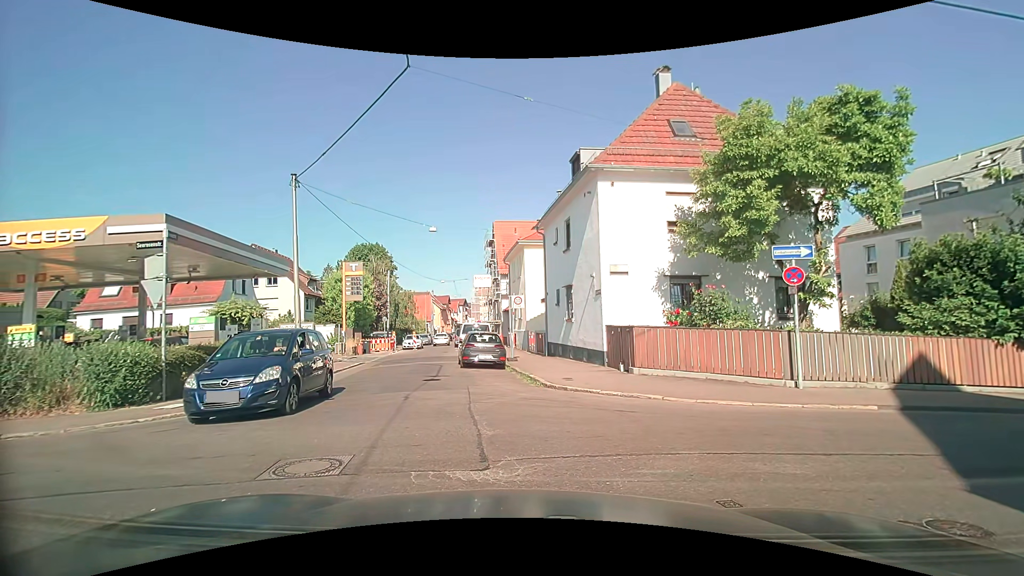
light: Day
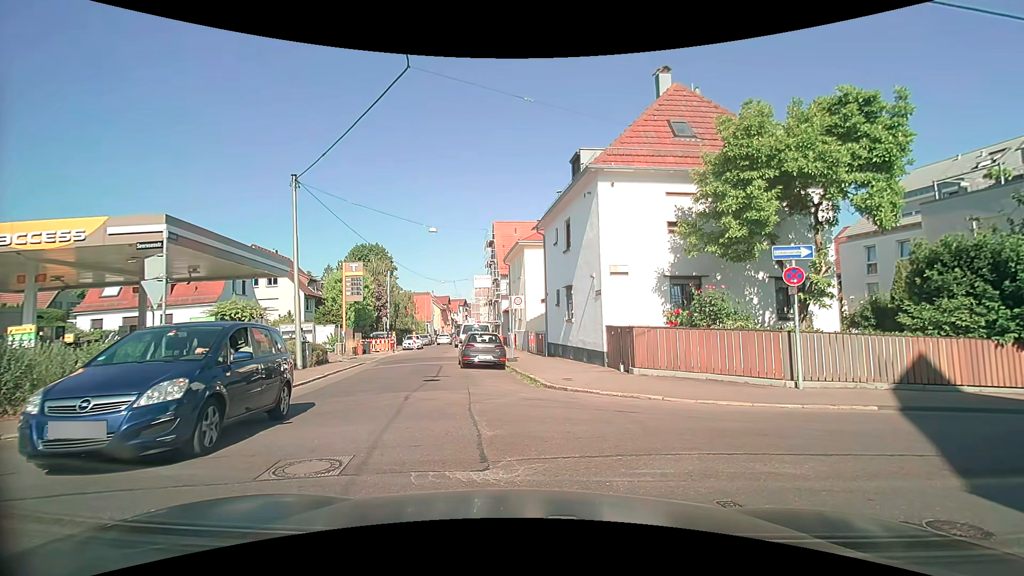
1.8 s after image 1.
(0.0, +0.1) m; 0°
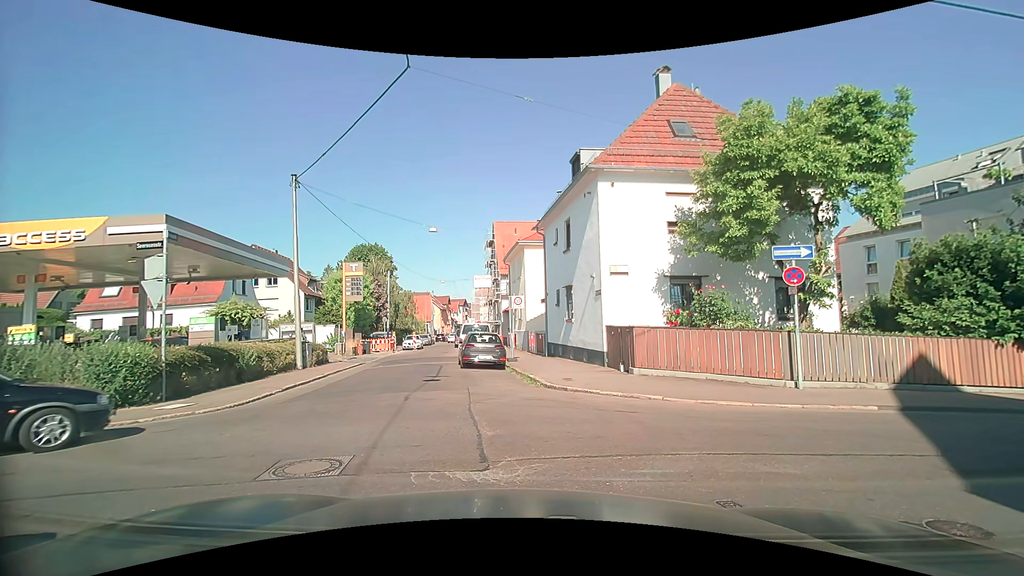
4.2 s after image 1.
(0.0, 0.0) m; 0°
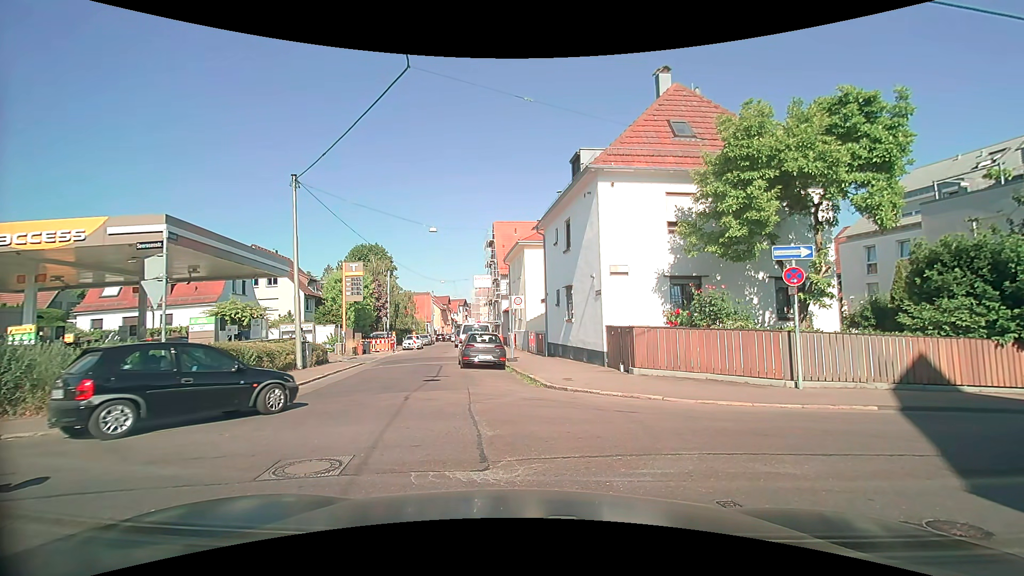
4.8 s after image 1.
(0.0, 0.0) m; 0°
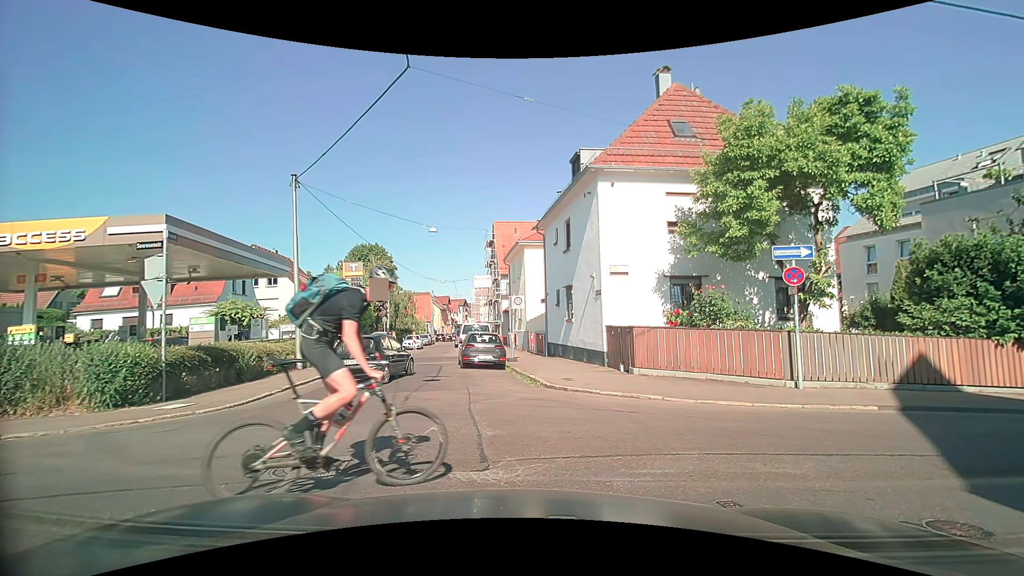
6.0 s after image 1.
(0.0, 0.0) m; 0°
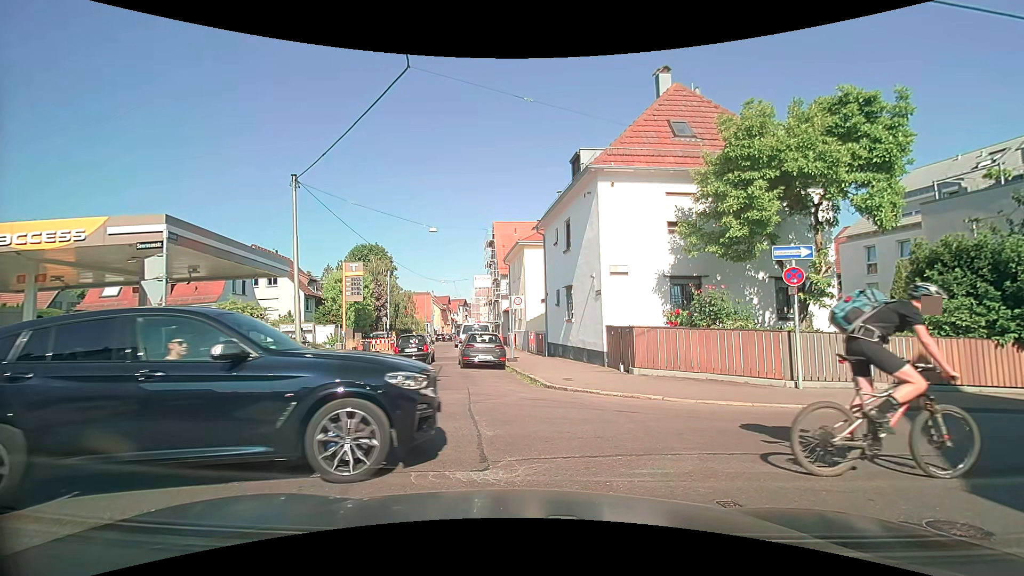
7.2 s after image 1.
(0.0, 0.0) m; 0°
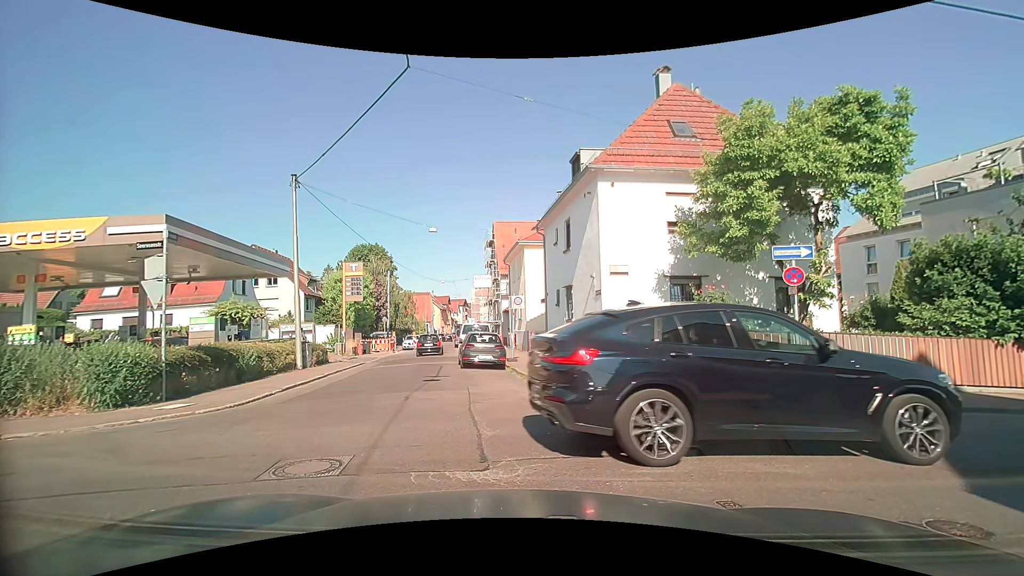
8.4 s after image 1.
(0.0, 0.0) m; 0°
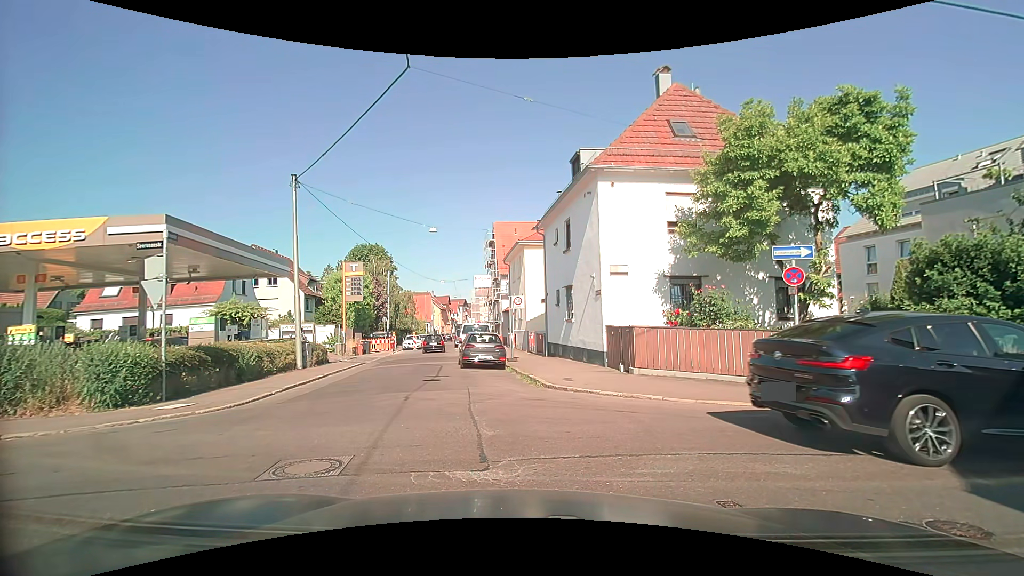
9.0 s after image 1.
(0.0, 0.0) m; 0°
